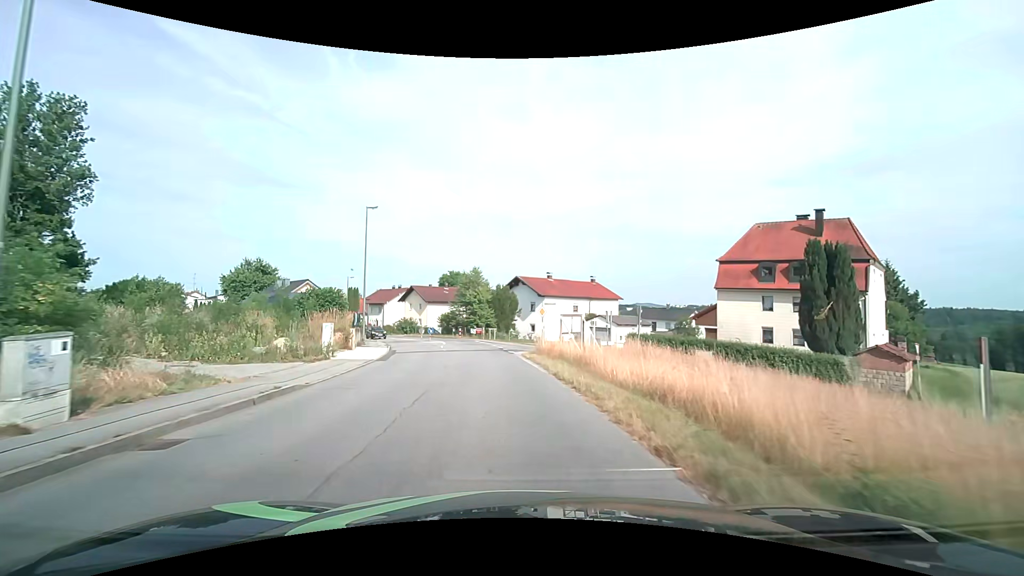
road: unclassified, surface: asphalt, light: Day
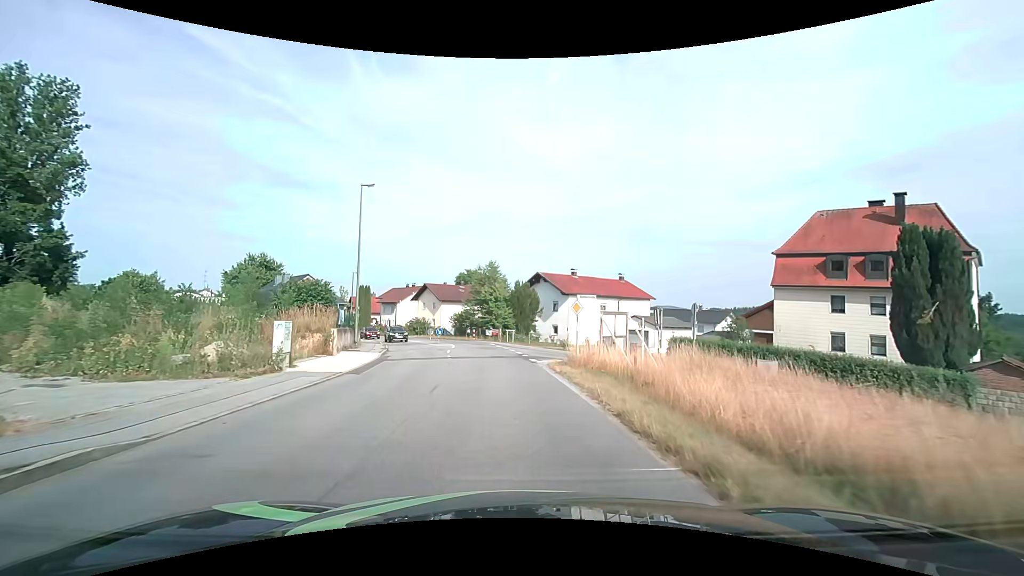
(-0.2, +6.2) m; -2°
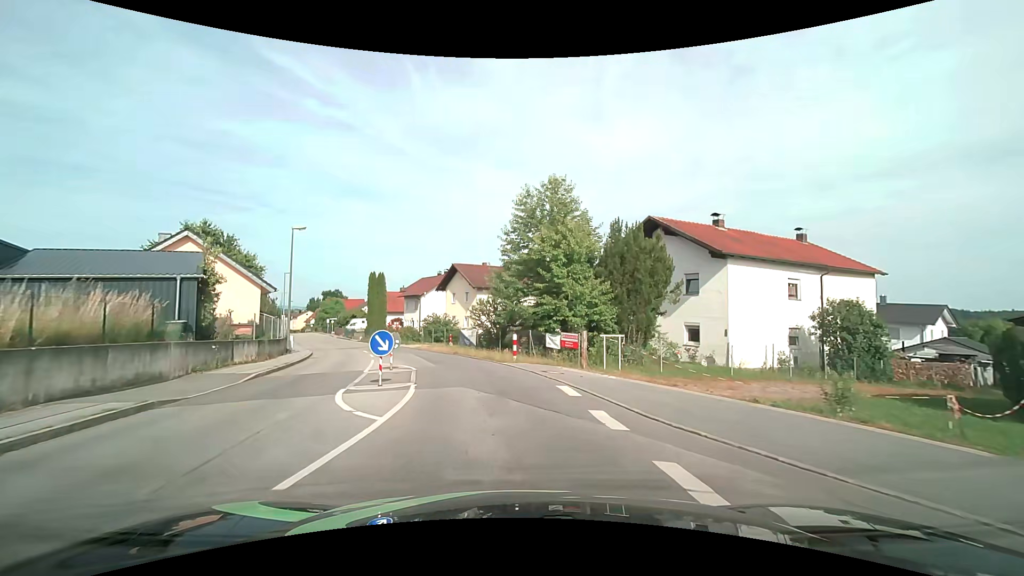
(-1.5, +29.3) m; -7°
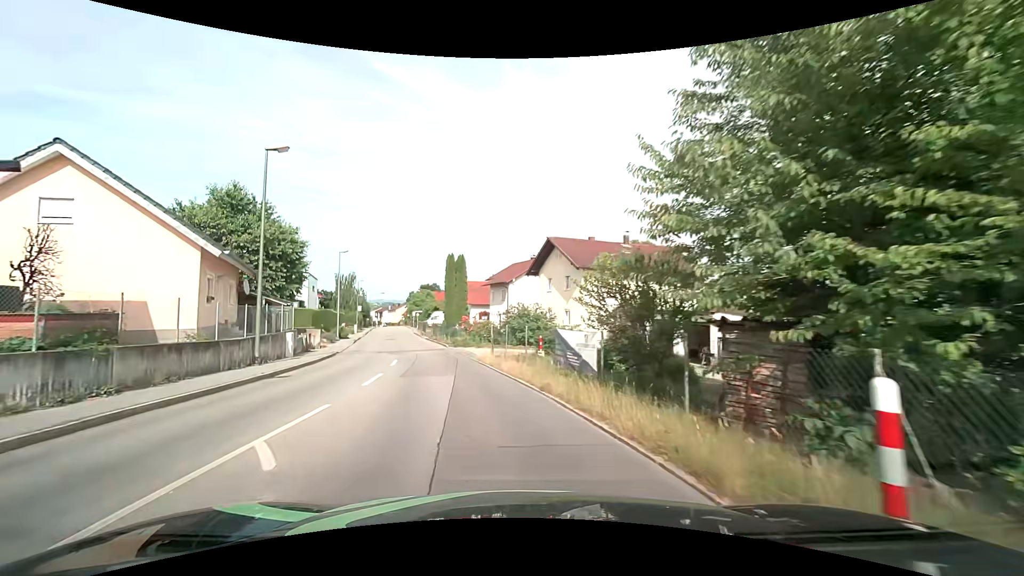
(-1.3, +15.1) m; -11°
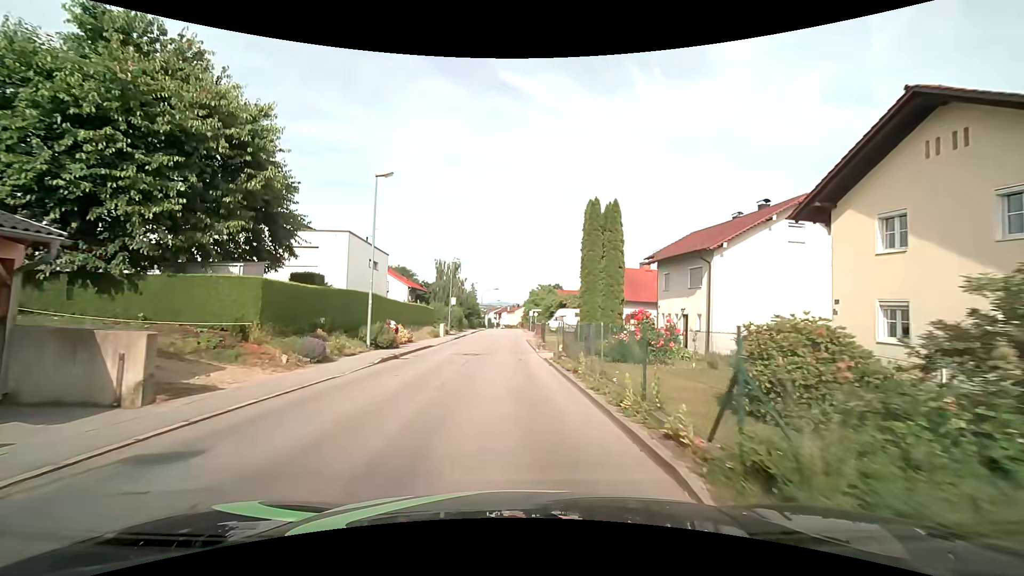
(-4.4, +25.4) m; -14°
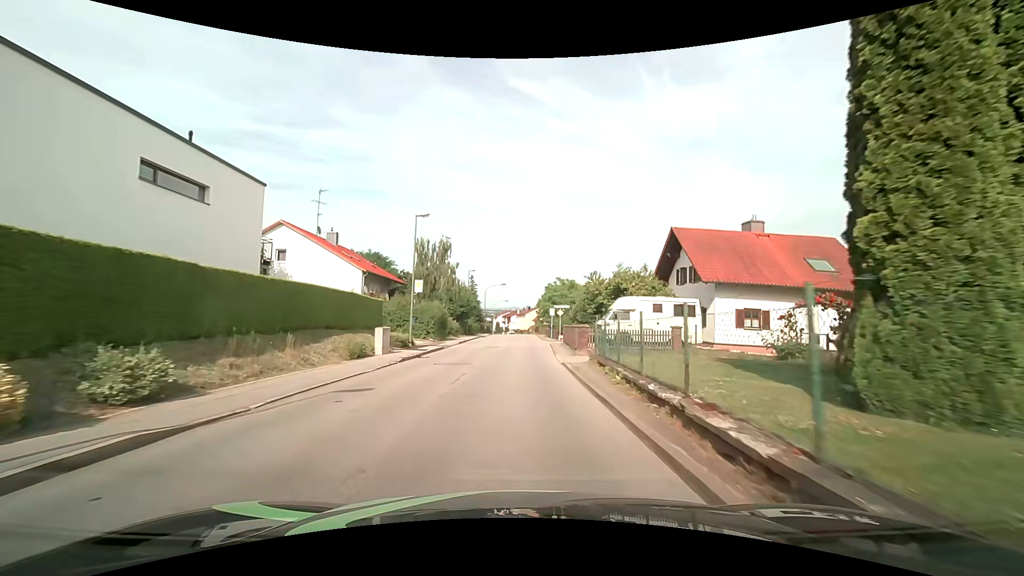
(-0.6, +24.0) m; -1°
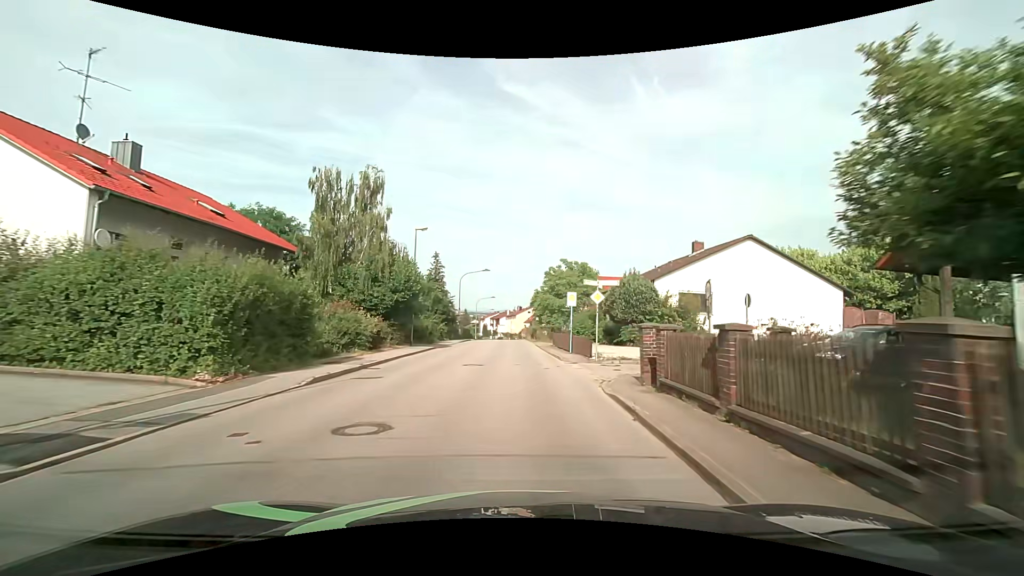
(+0.3, +26.3) m; +1°
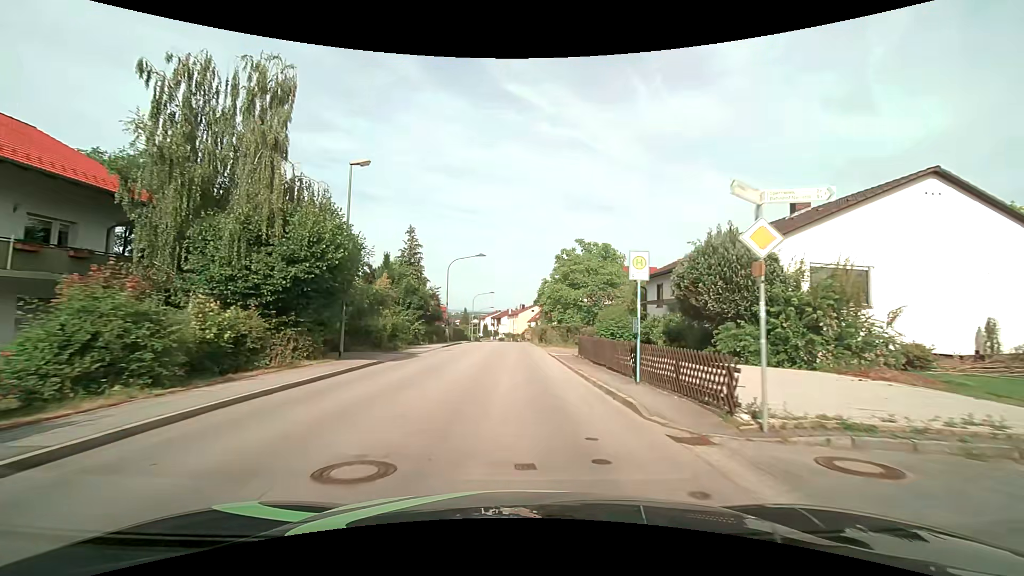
(0.0, +13.6) m; 0°
(0, +10) (0, +20) (0, +30) (0, +40) (0, +50) (0, +60) (-1, +70) (-1, +80) (-1, +90) (-1, +100) m
